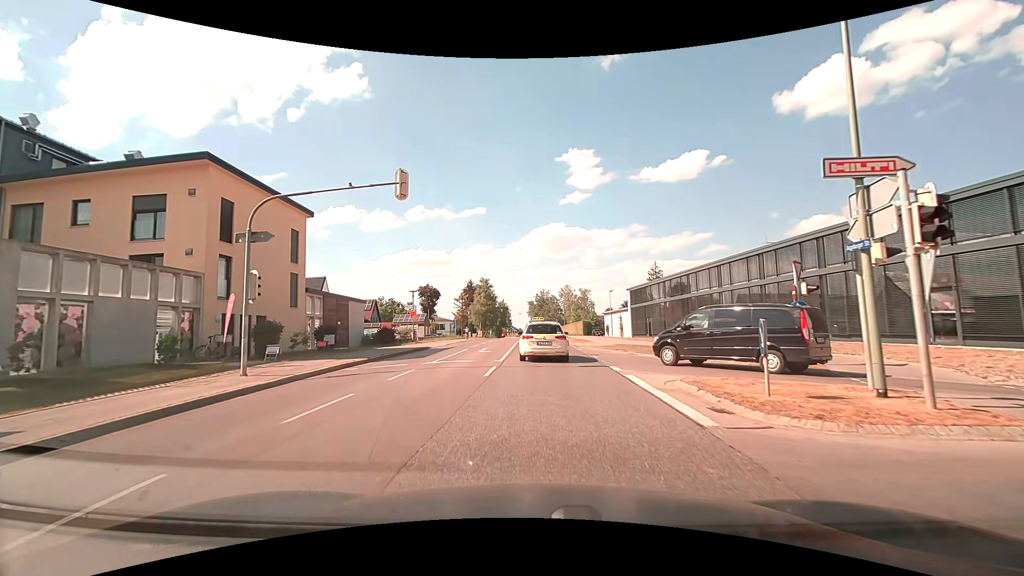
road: secondary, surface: asphalt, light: Day
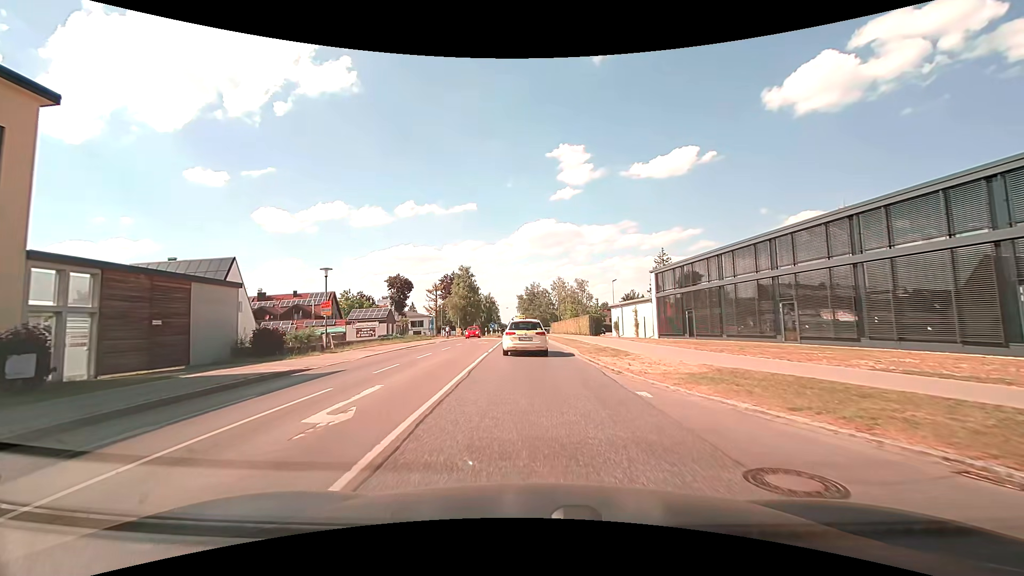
(+0.3, +18.7) m; +1°
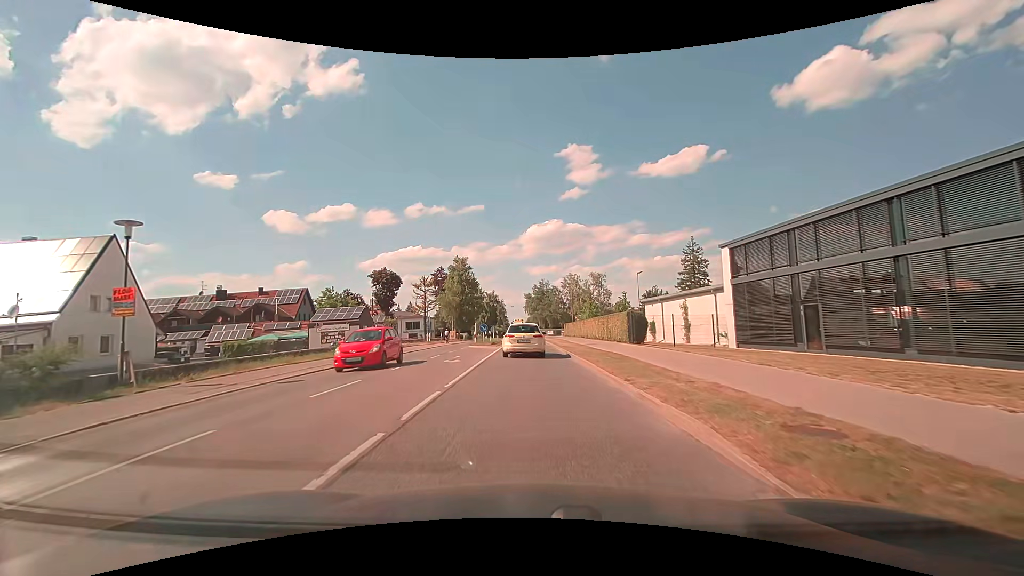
(0.0, +16.0) m; -1°
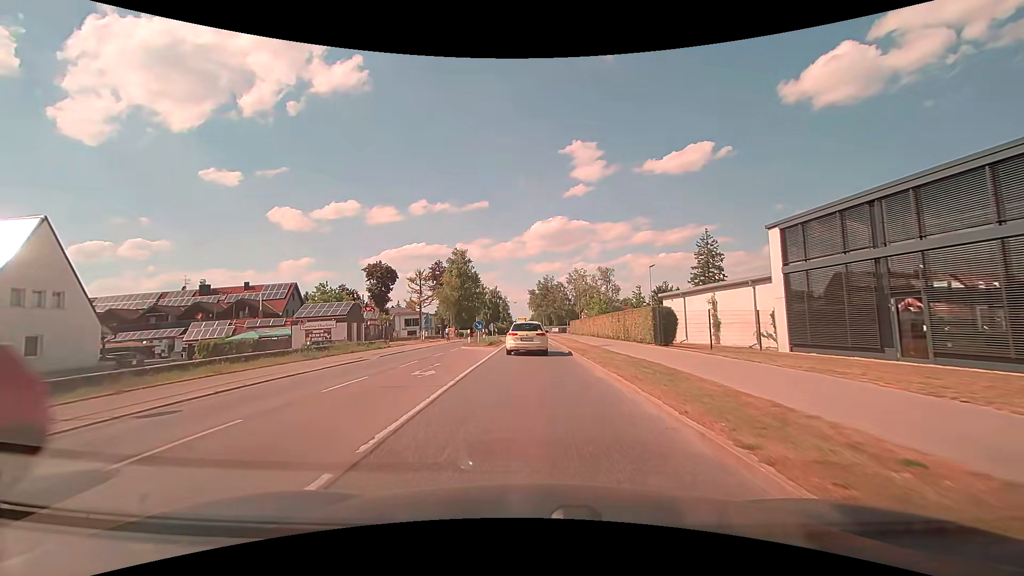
(0.0, +5.6) m; 0°
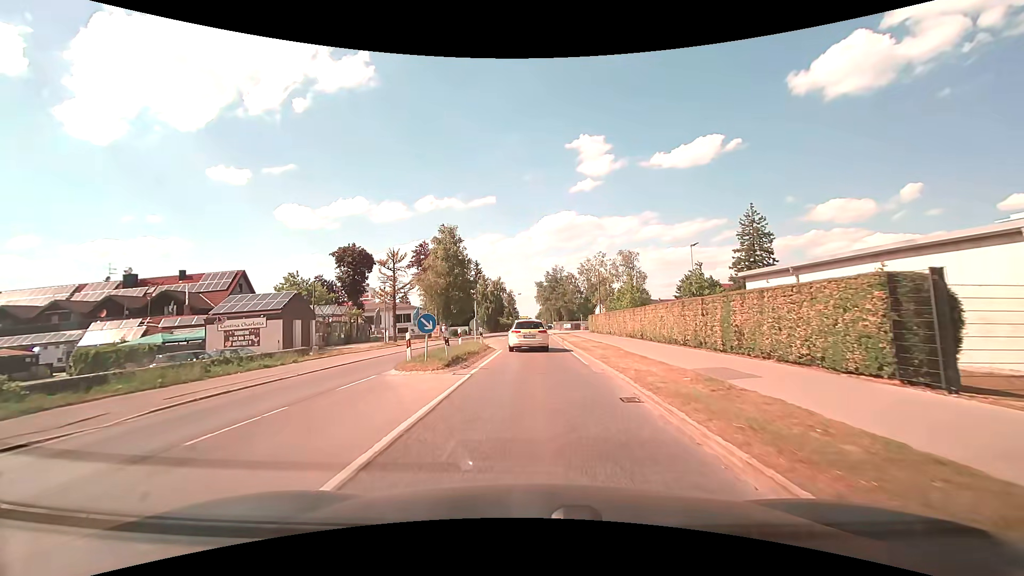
(-0.1, +16.3) m; -1°
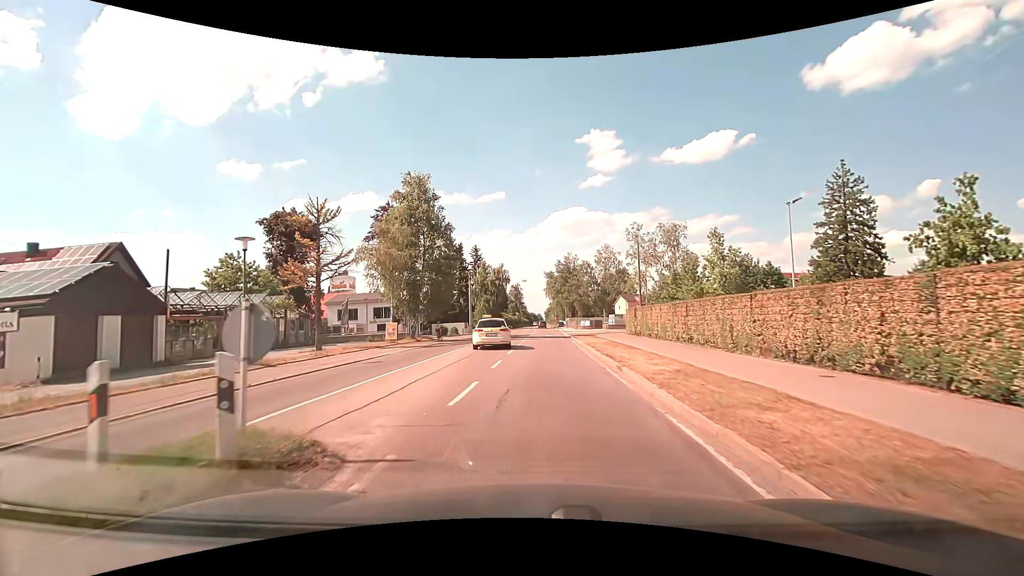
(0.0, +20.3) m; -1°
(0, +10) (-1, +20) (-2, +30) (-2, +40) (-2, +50) (-4, +59) (-13, +65) (-22, +66) (-32, +66) (-42, +65) m
